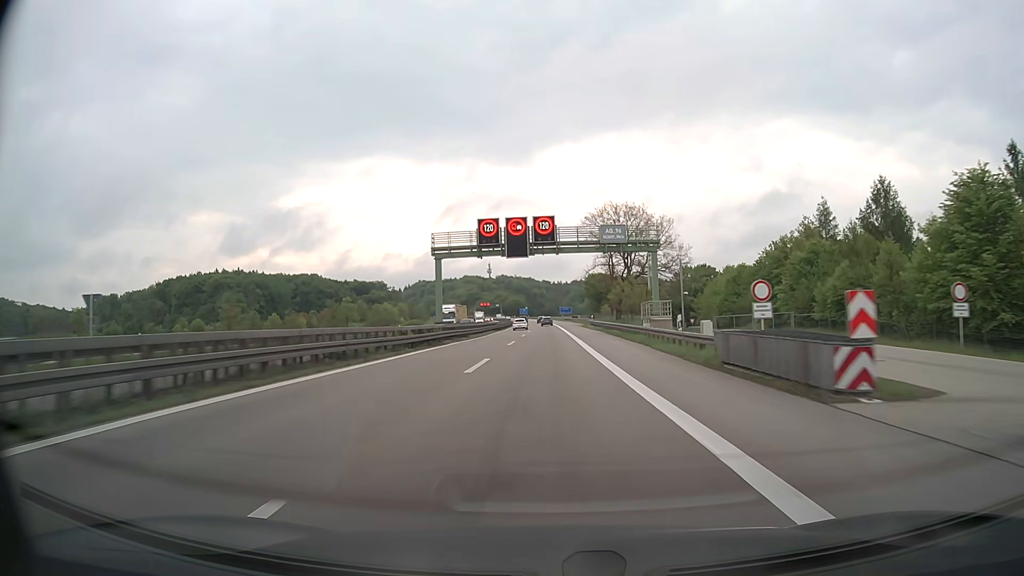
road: motorway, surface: asphalt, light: Day
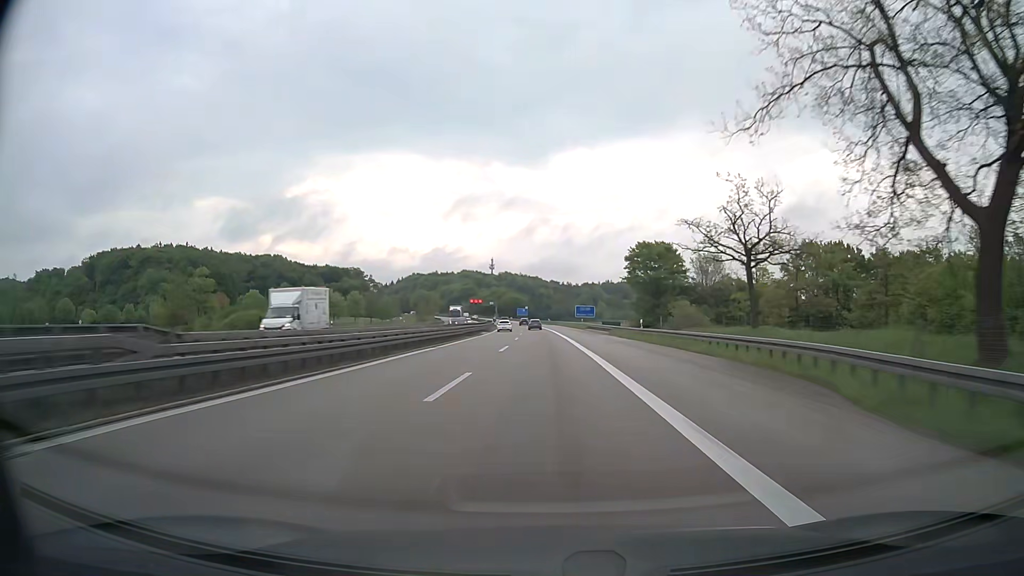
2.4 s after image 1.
(0.0, +78.3) m; 0°
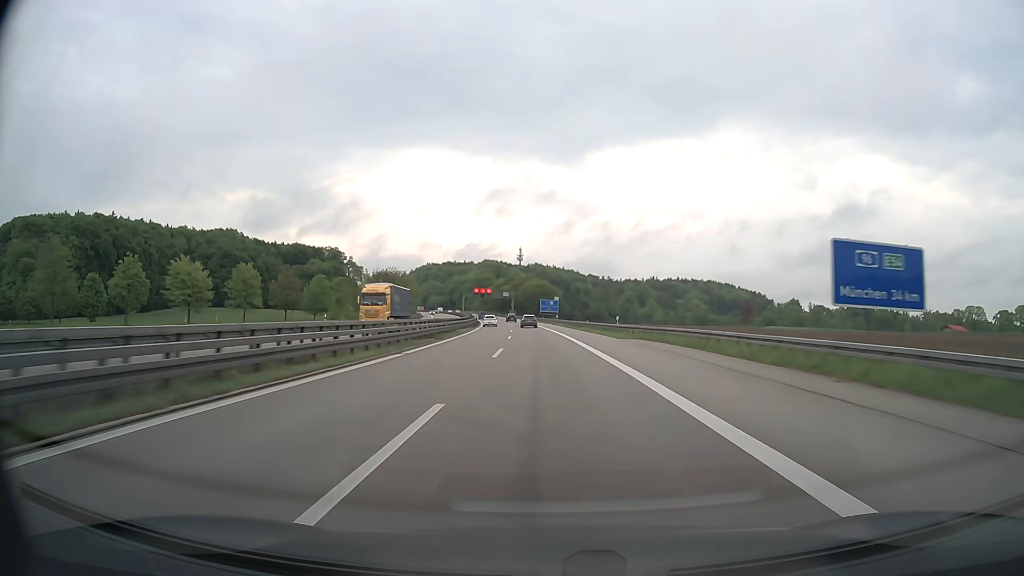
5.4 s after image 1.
(-2.1, +98.1) m; -3°
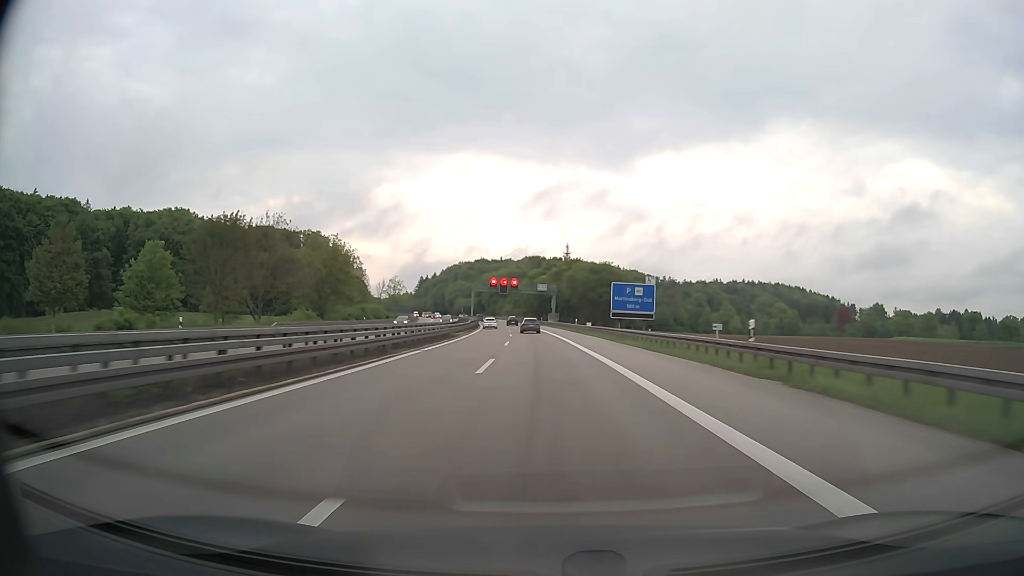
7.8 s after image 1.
(-2.6, +78.4) m; -4°
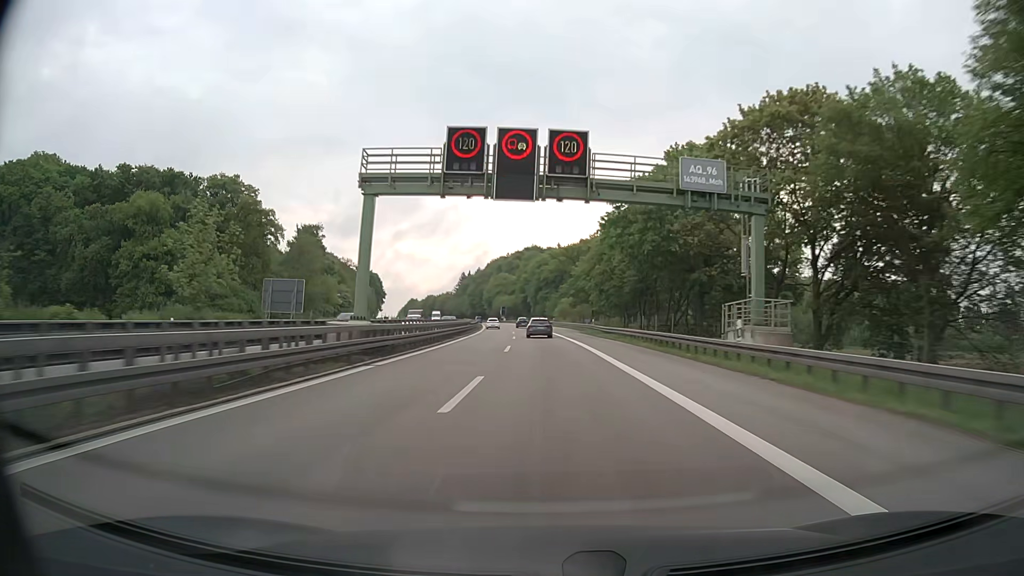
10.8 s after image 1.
(-4.5, +98.5) m; -5°
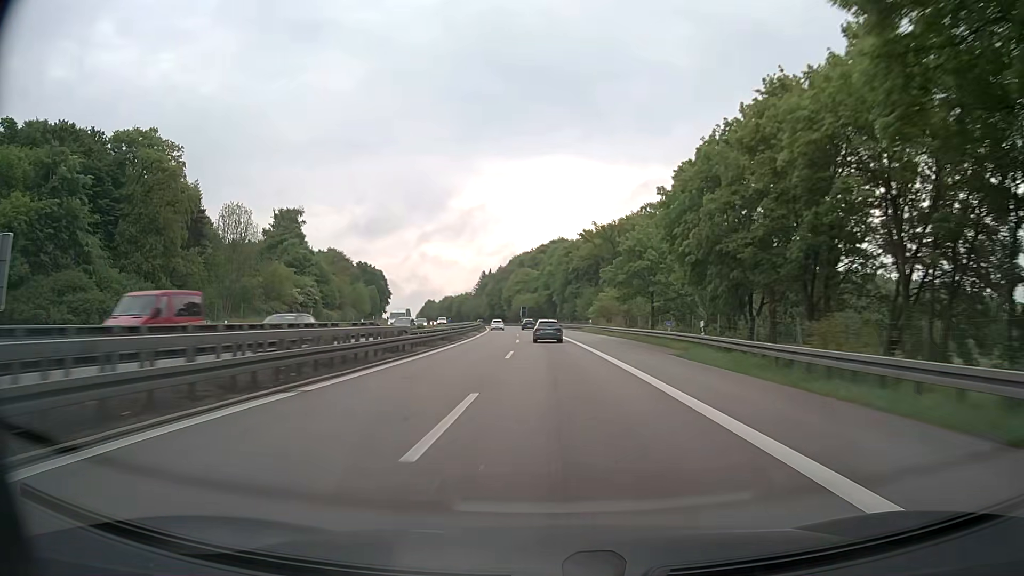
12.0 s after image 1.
(-0.7, +39.9) m; -2°
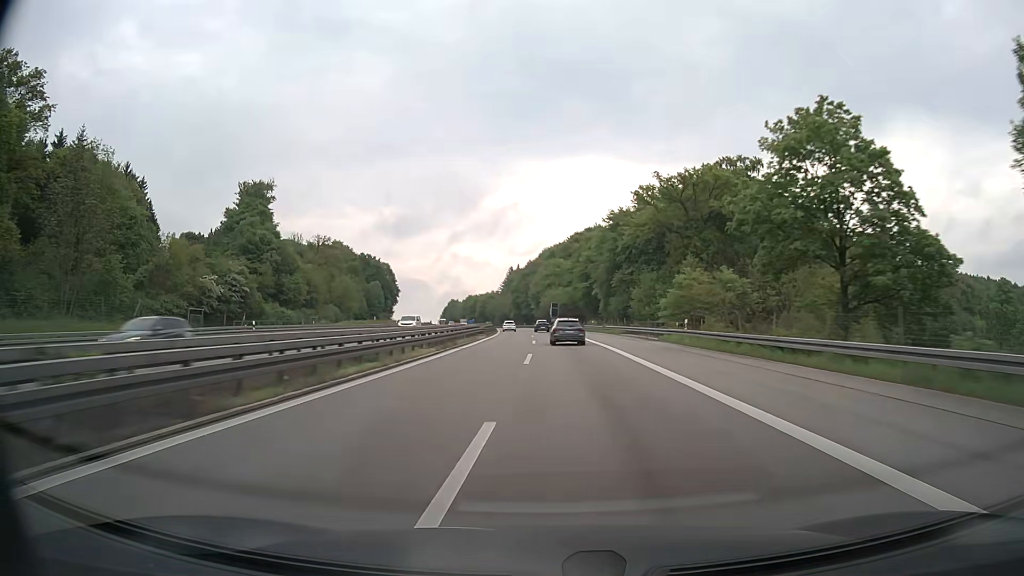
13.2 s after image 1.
(-1.0, +40.1) m; -3°
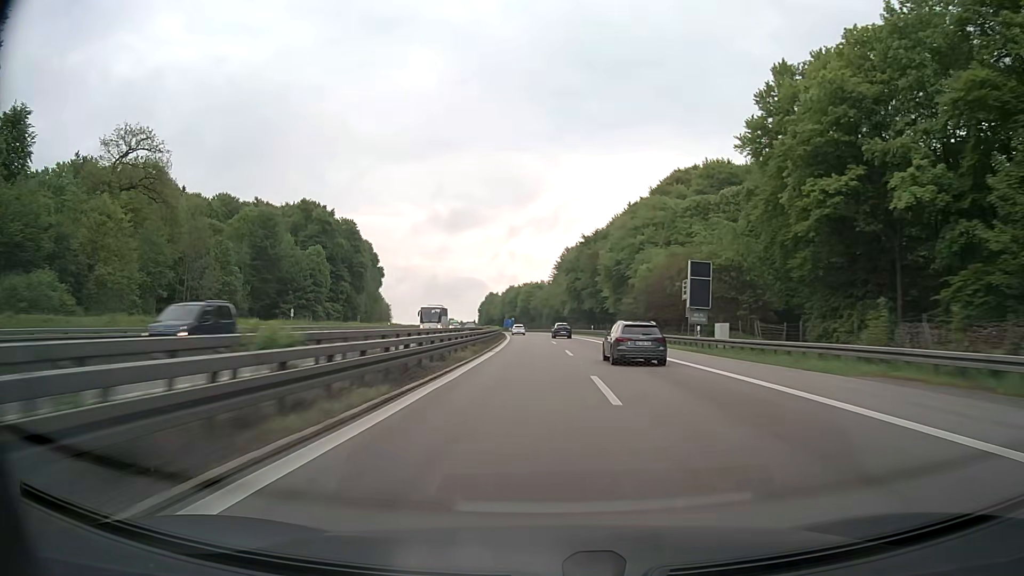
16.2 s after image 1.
(-4.8, +101.1) m; -5°
(0, +10) (0, +20) (0, +30) (0, +40) (-1, +50) (-1, +60) (-2, +70) (-2, +80) (-3, +90) (-4, +100) m
